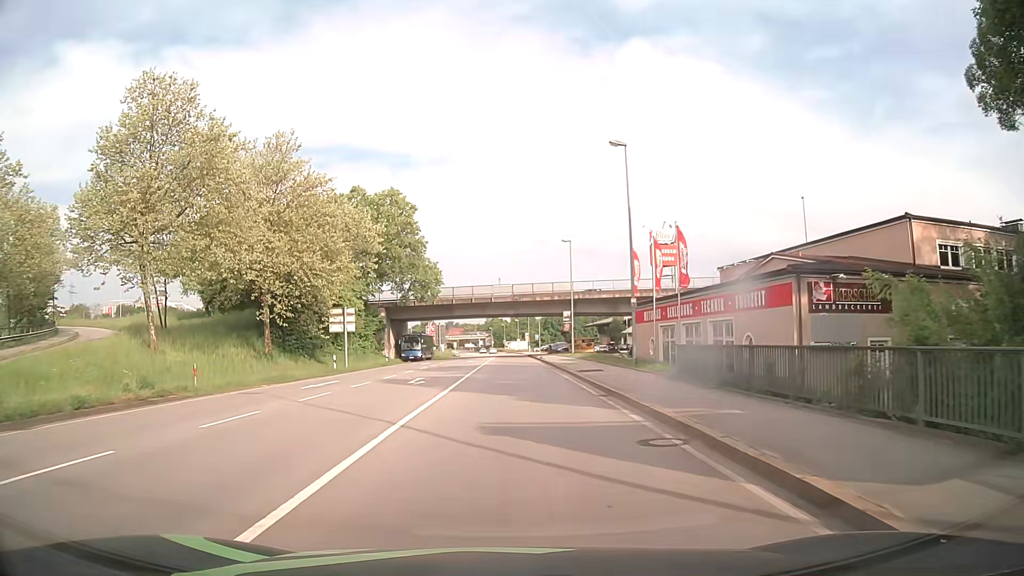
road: primary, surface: asphalt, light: Day
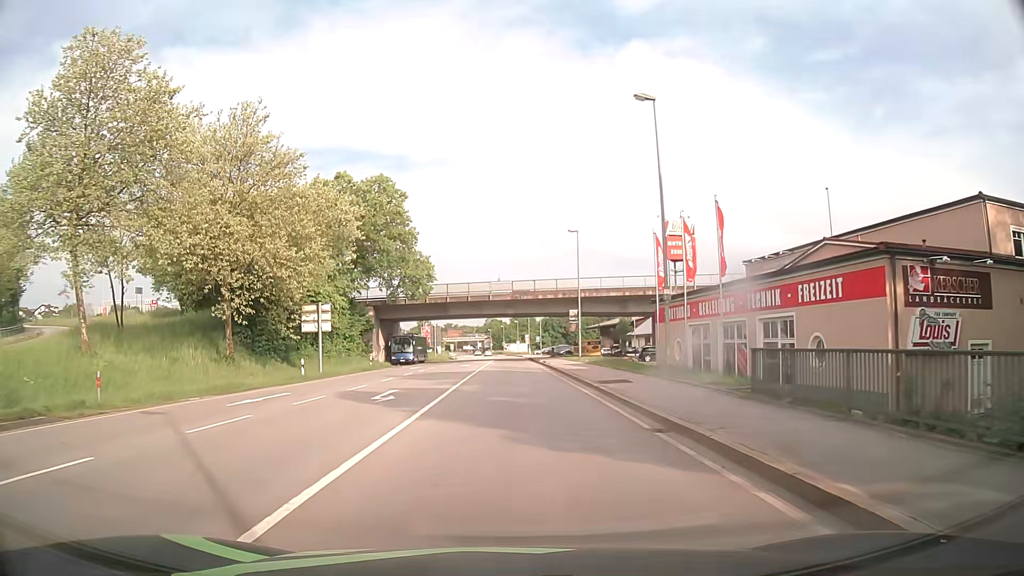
(0.0, +6.5) m; 0°
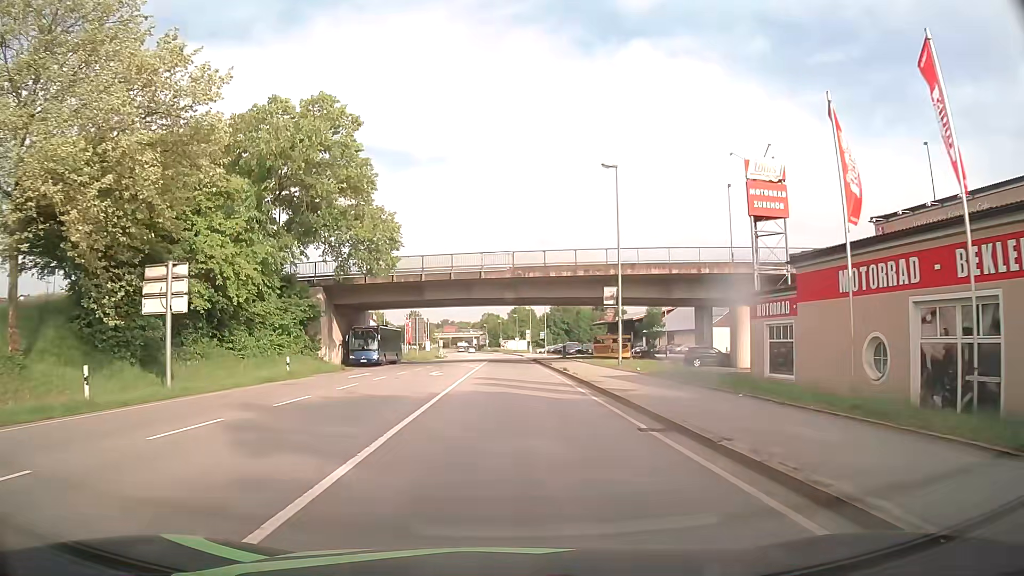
(+0.1, +19.4) m; 0°
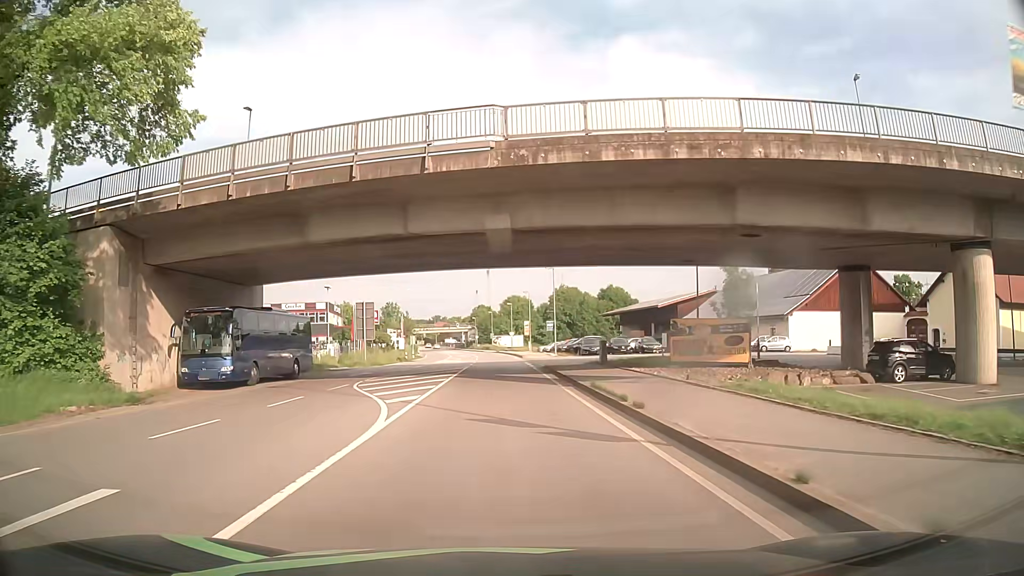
(+0.3, +29.2) m; 0°
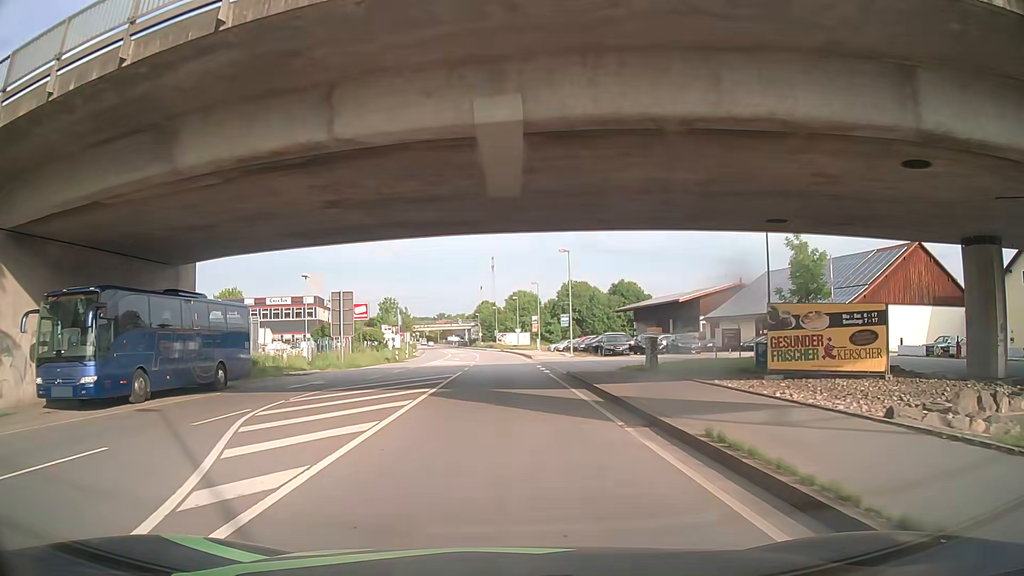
(0.0, +10.3) m; -1°
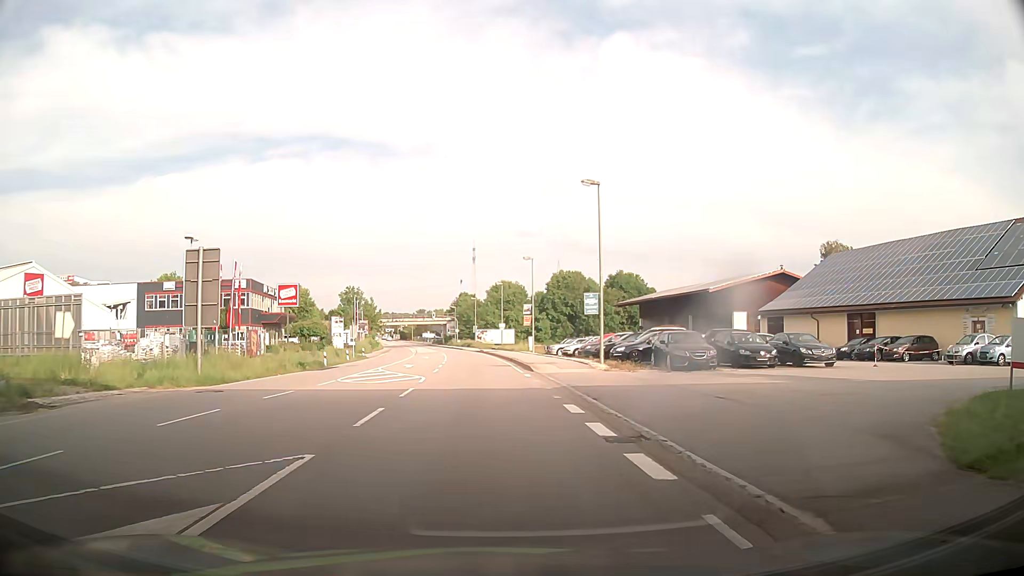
(+0.1, +22.2) m; 0°
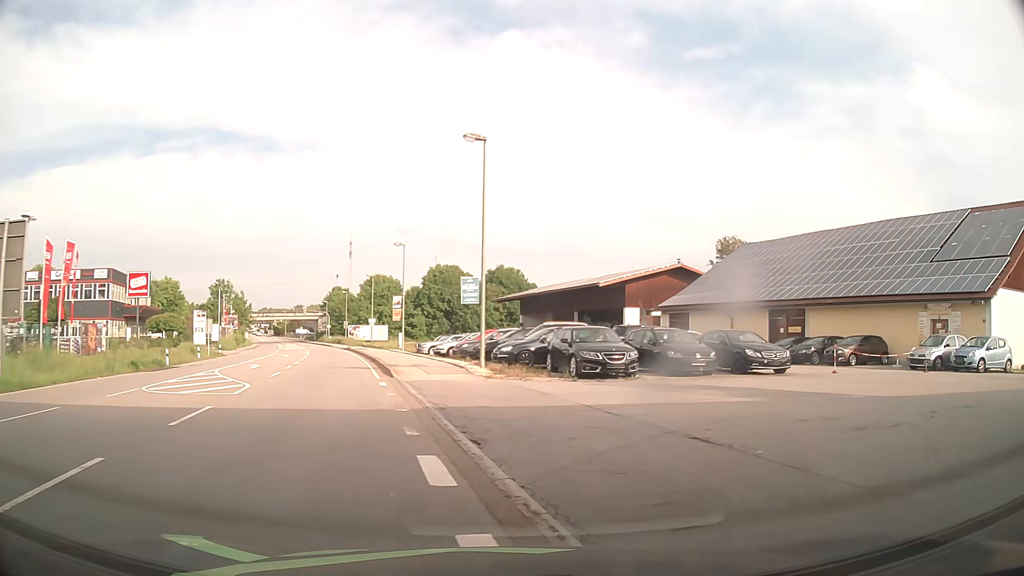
(+0.4, +6.2) m; +11°
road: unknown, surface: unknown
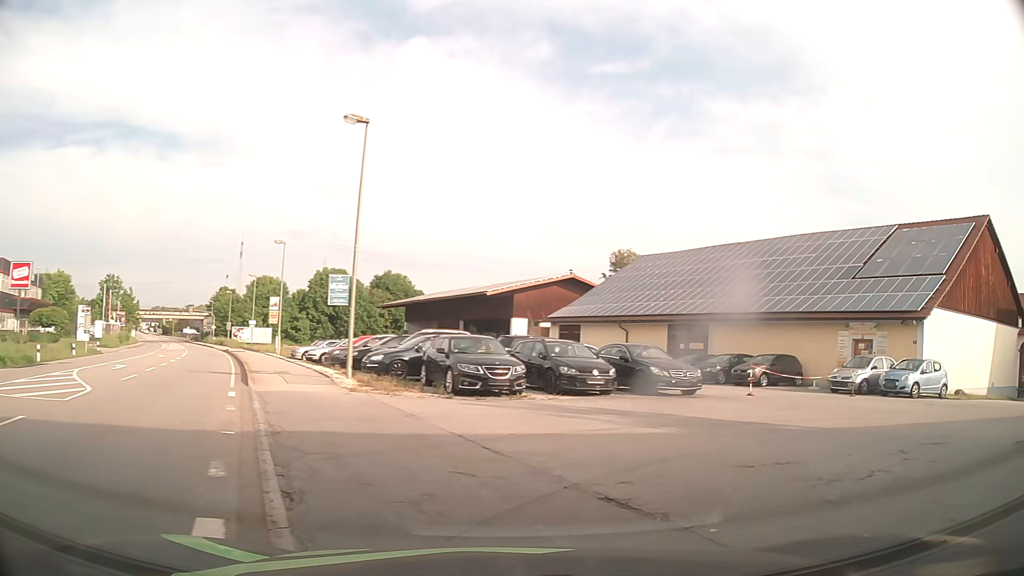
(+0.1, +2.6) m; +9°
